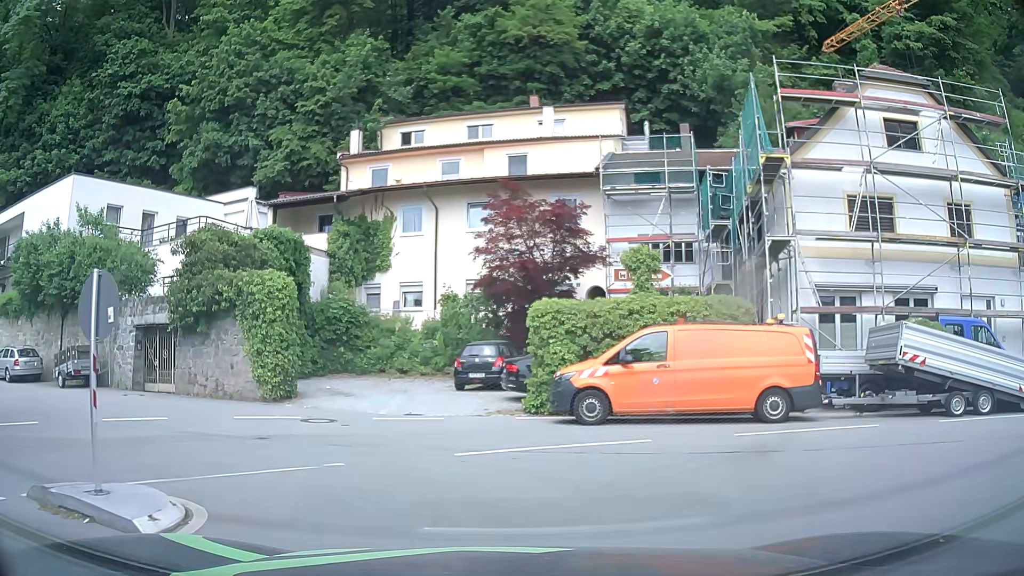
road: residential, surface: asphalt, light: Day
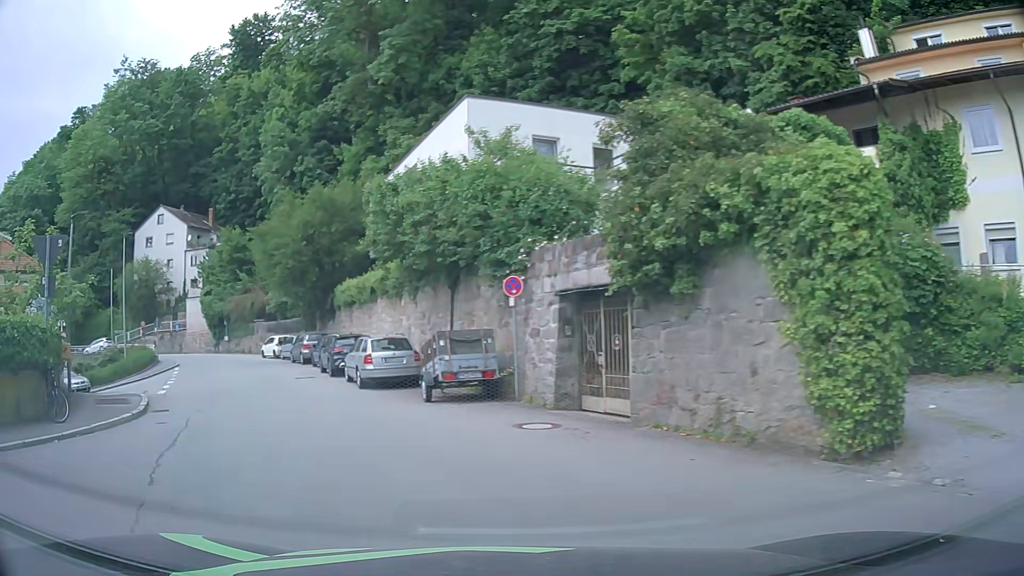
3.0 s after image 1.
(-3.4, +11.1) m; -43°
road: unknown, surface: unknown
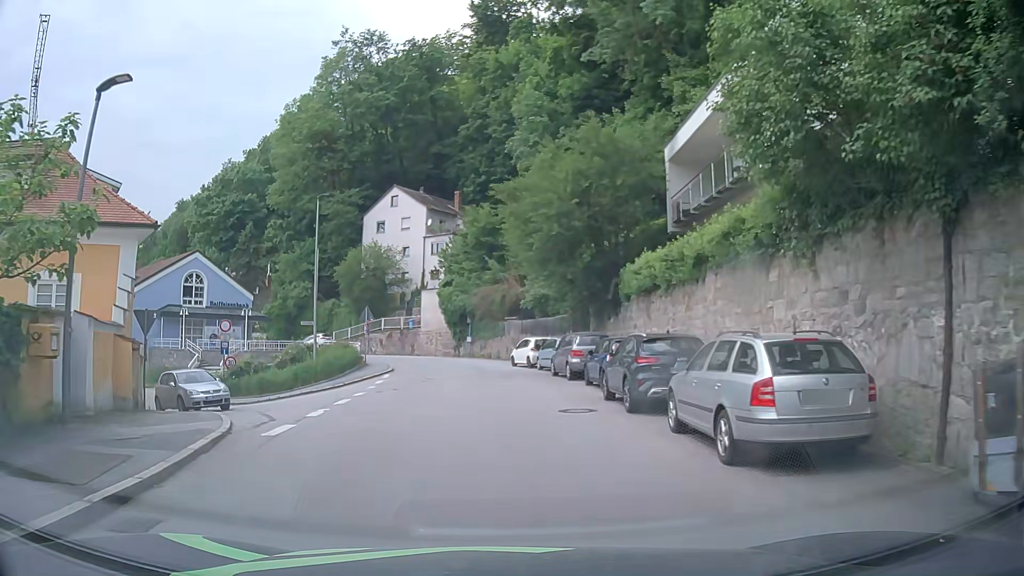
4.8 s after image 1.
(-3.2, +11.3) m; -23°
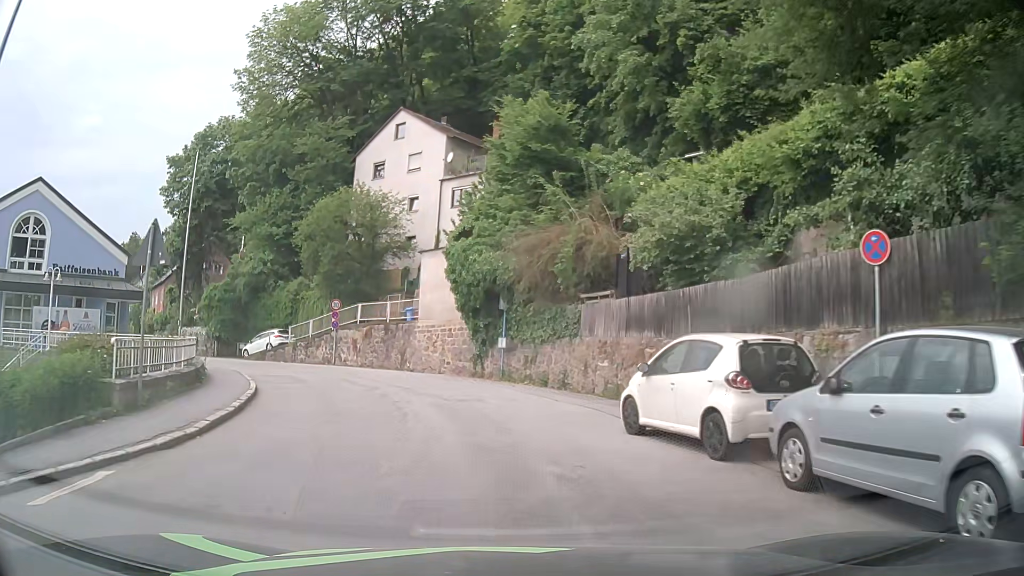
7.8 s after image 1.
(-0.3, +24.6) m; -2°
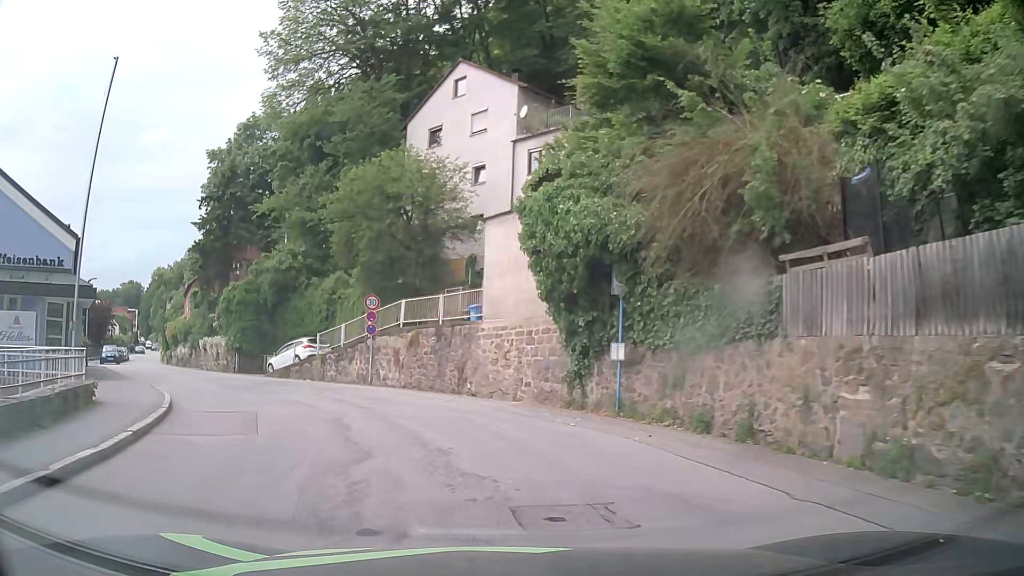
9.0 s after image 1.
(-0.6, +9.7) m; -8°
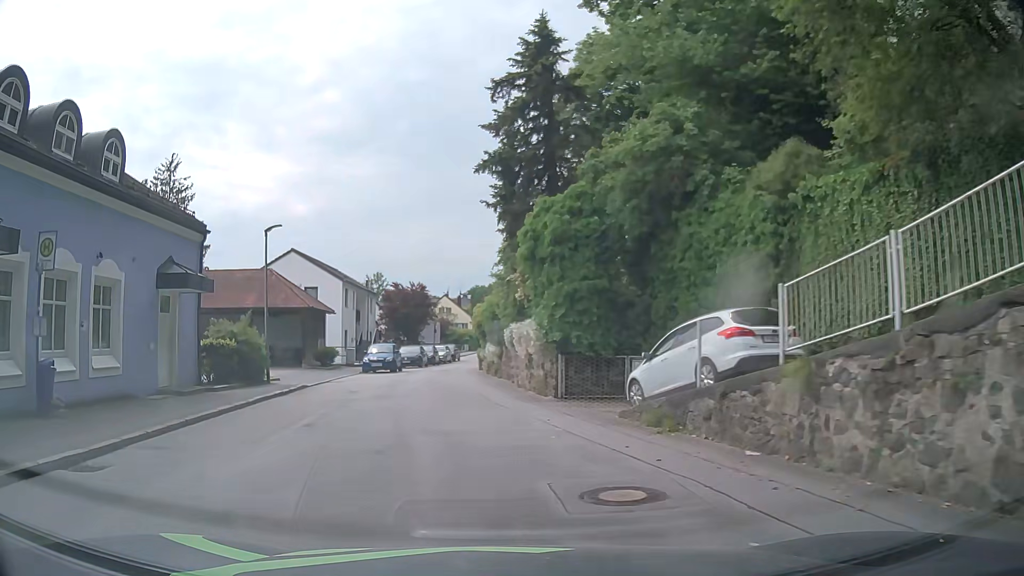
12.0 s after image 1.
(-5.7, +20.6) m; -34°
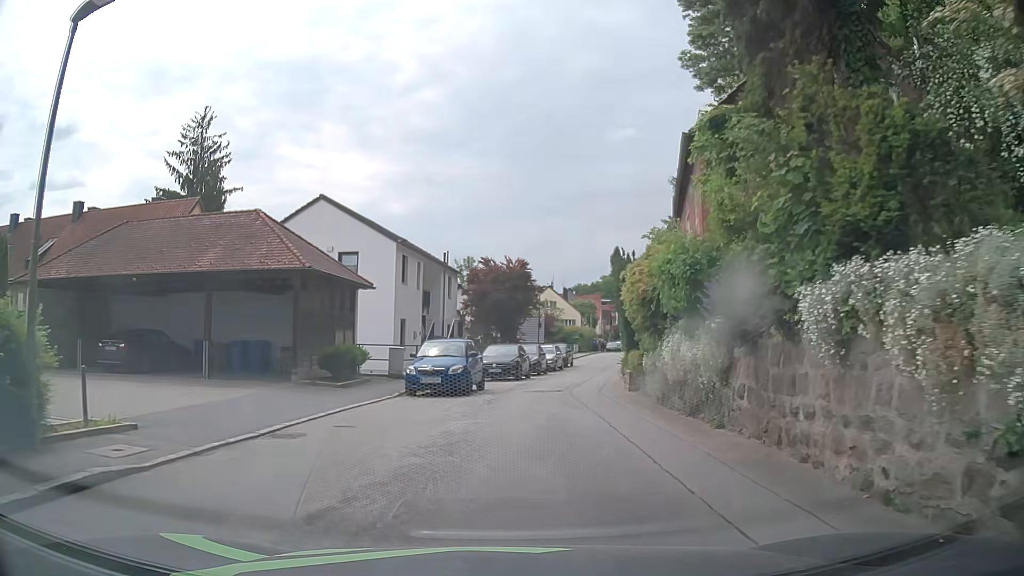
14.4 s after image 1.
(-1.6, +16.4) m; -9°
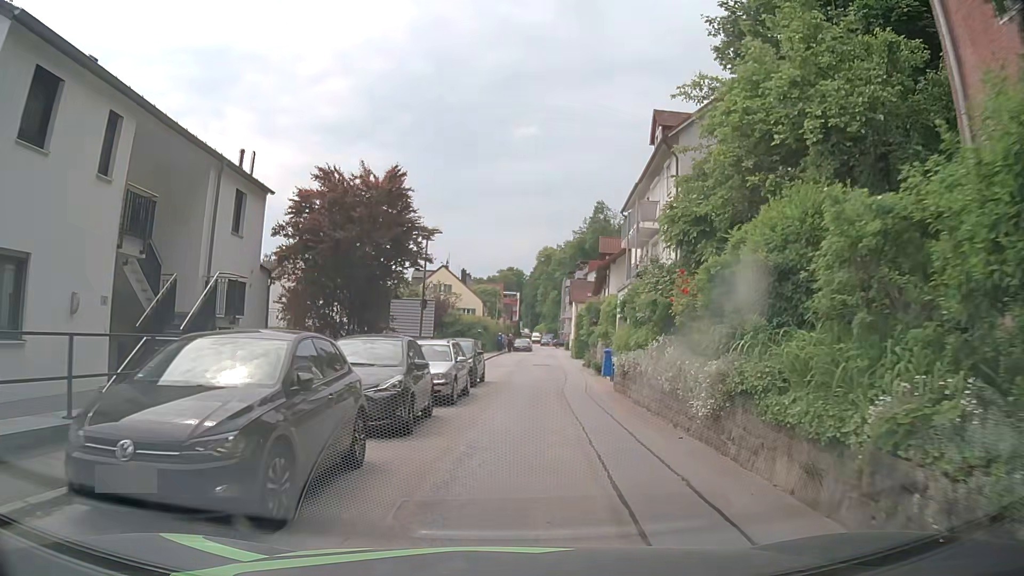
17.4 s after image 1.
(+1.5, +21.2) m; +9°
(0, +10) (+1, +20) (+2, +30) (+3, +40) (+3, +50) (+4, +60) (+5, +70) (+6, +80) (+7, +90) (+7, +100) m
